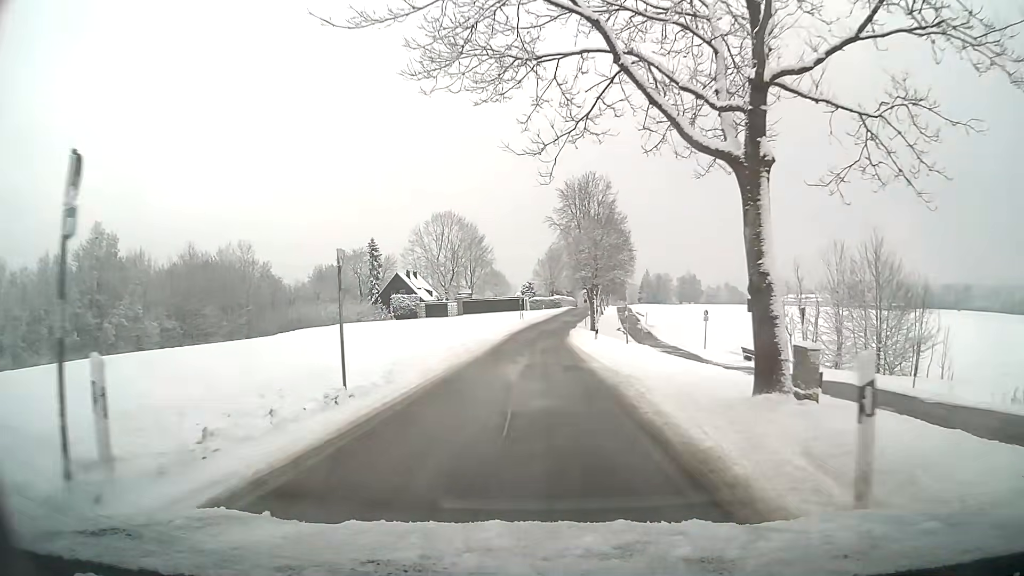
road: residential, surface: asphalt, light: Day
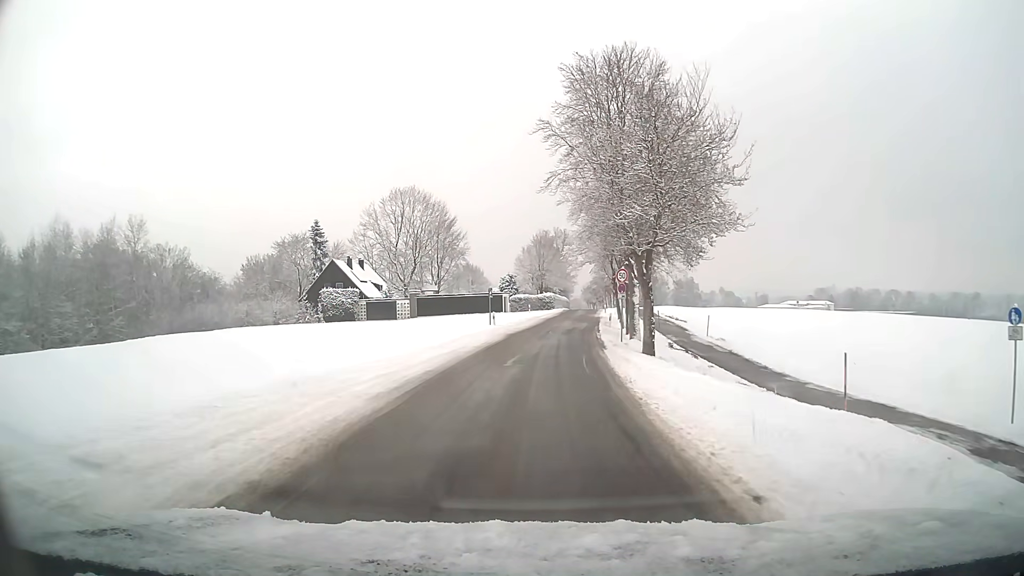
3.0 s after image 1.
(+0.4, +32.1) m; +2°
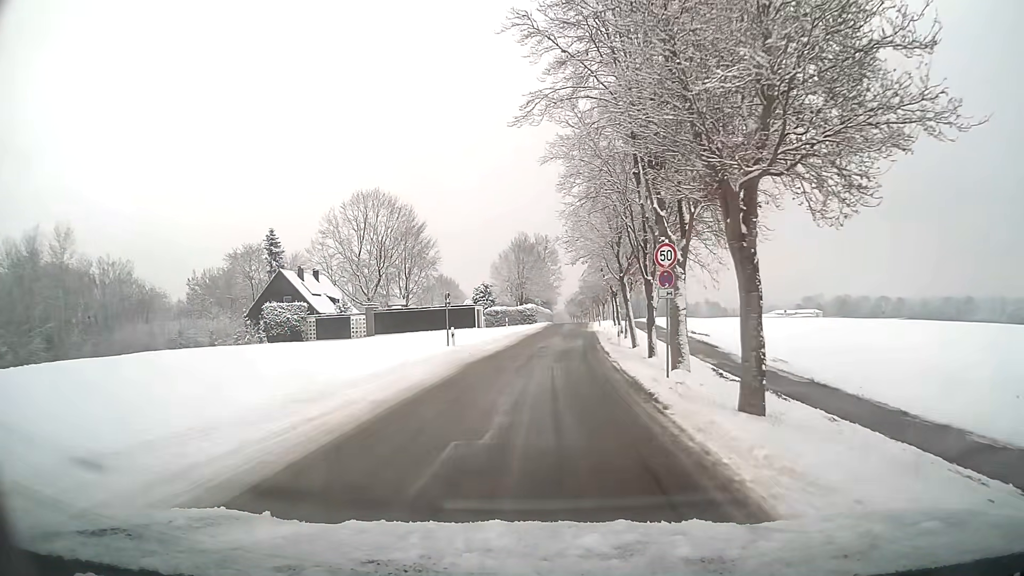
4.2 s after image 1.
(+0.2, +13.0) m; +2°
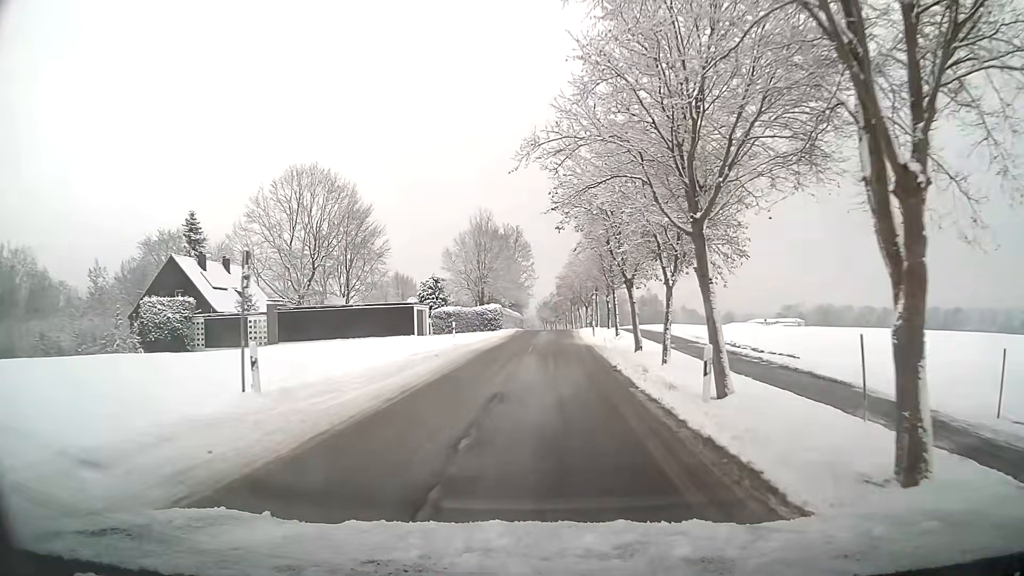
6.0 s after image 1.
(+0.5, +19.6) m; +2°
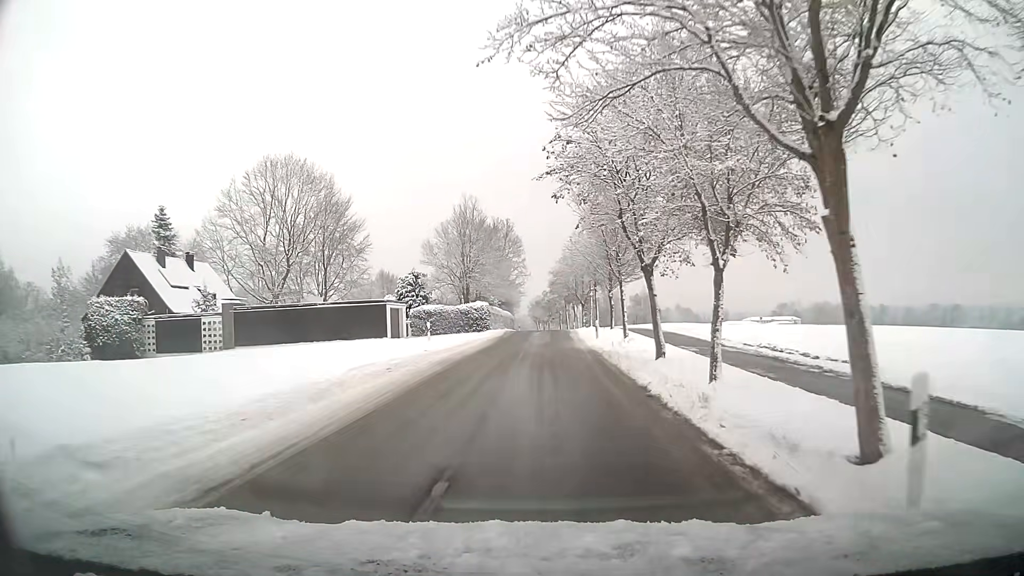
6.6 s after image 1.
(0.0, +6.5) m; +1°
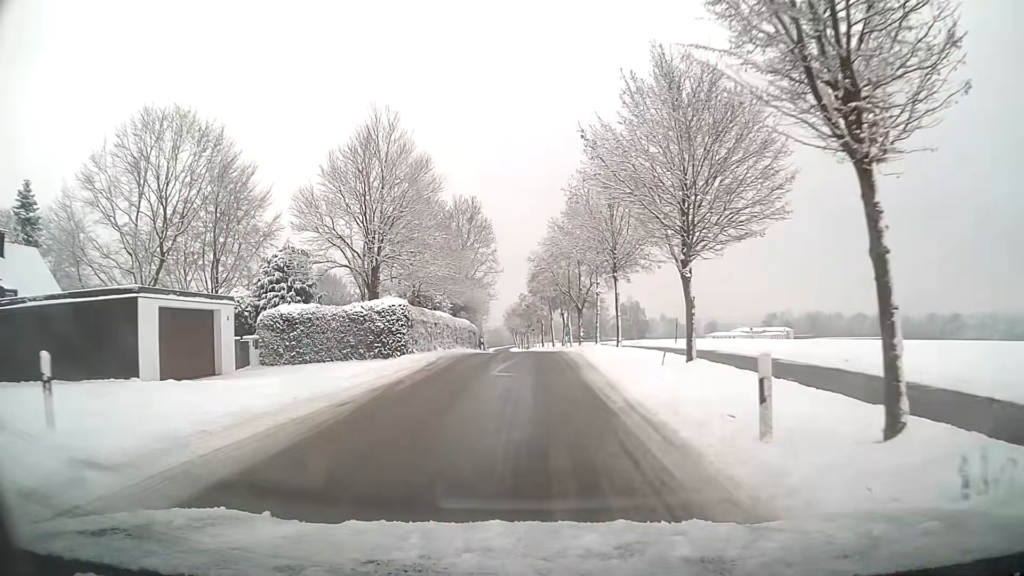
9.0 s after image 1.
(+0.5, +25.6) m; +2°
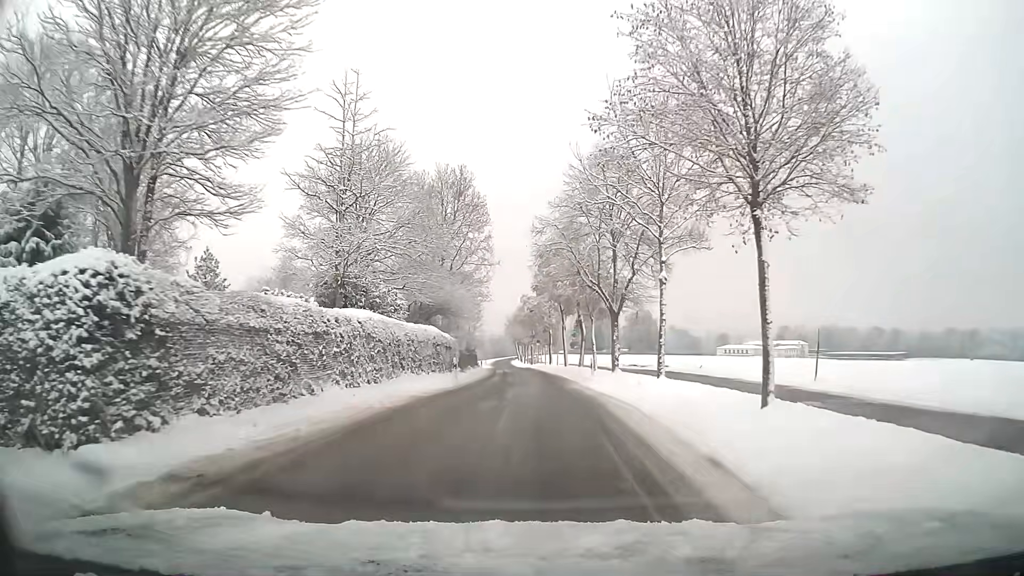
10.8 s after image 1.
(0.0, +18.5) m; 0°
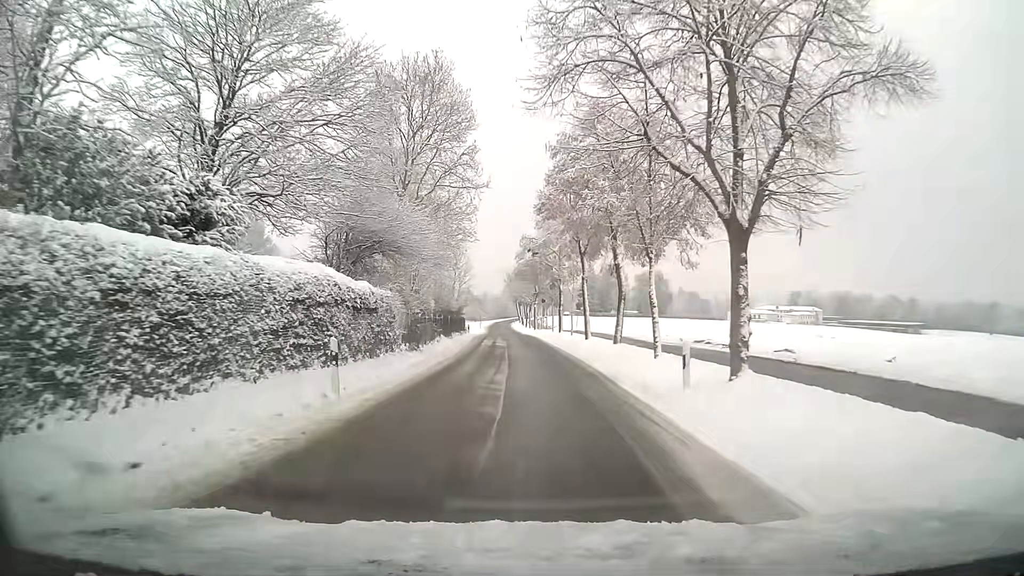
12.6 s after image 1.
(-0.1, +18.1) m; -1°
(0, +10) (0, +20) (0, +30) (-1, +40) (-1, +50) (-2, +60) (-2, +70) (-3, +80) (-3, +90) (-4, +100) m
